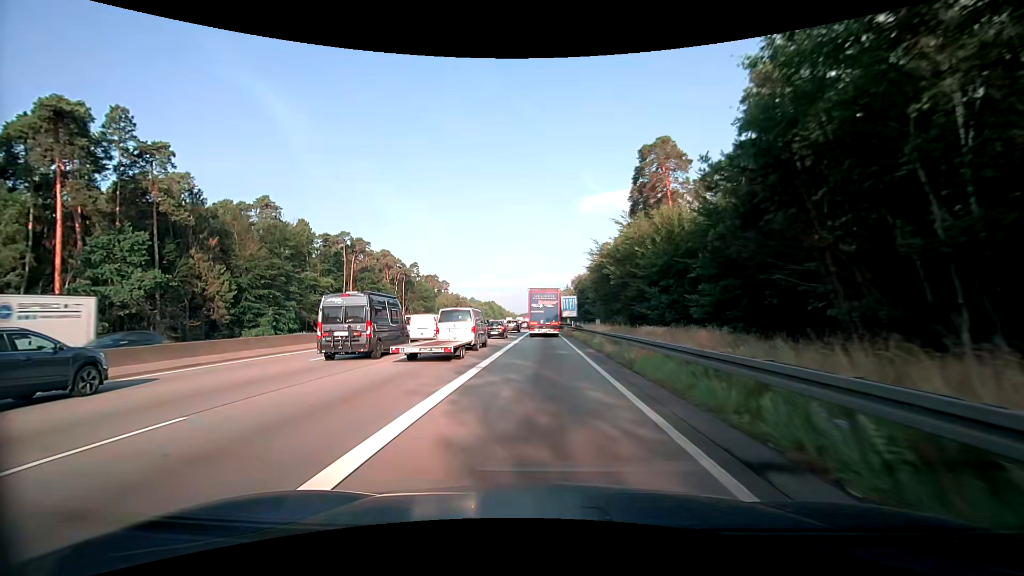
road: motorway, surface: asphalt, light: Day
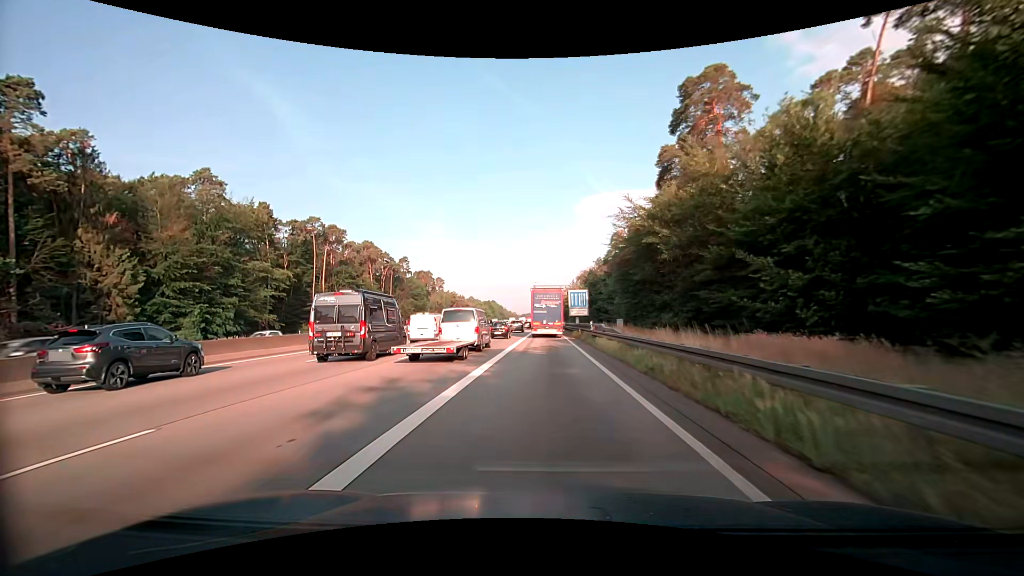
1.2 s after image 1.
(+0.1, +18.8) m; 0°
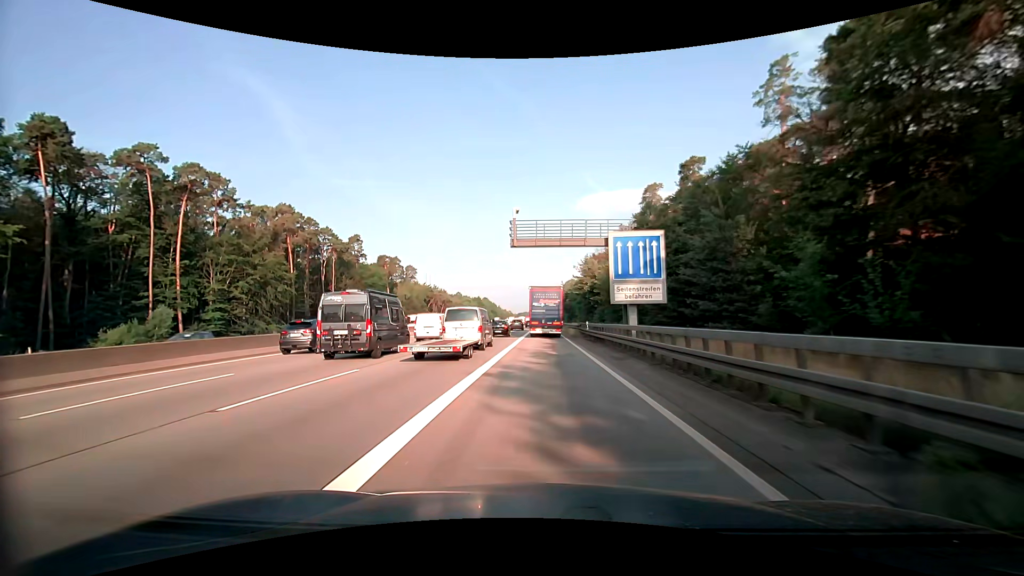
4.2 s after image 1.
(+0.1, +46.6) m; 0°
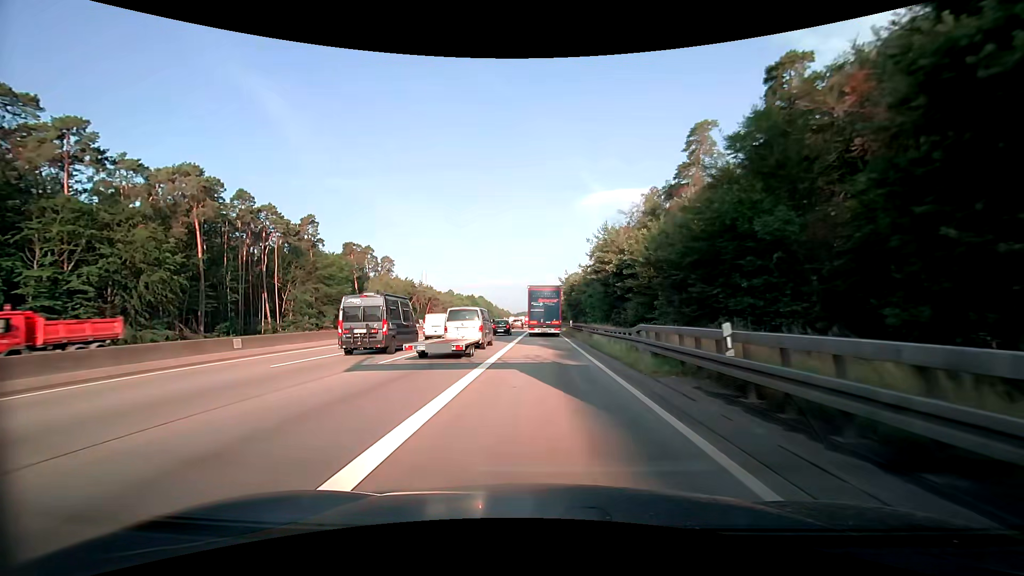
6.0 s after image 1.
(0.0, +27.8) m; 0°
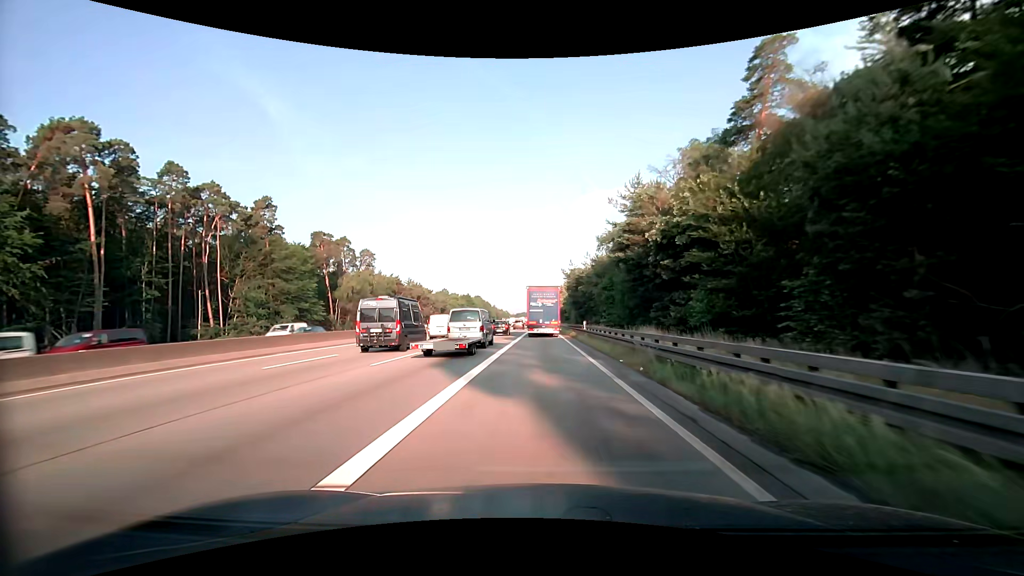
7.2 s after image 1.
(-0.1, +18.4) m; 0°
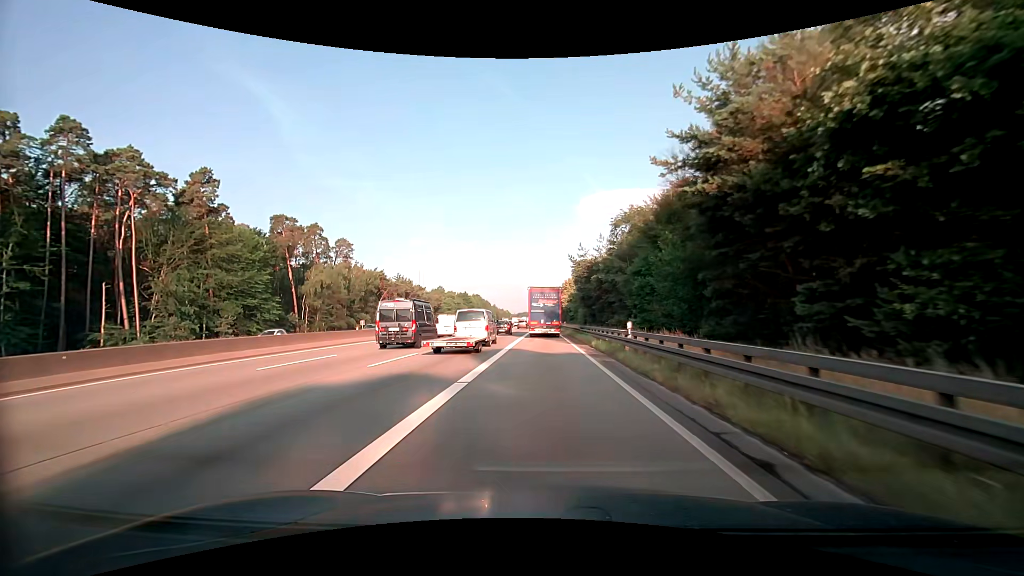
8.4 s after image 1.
(0.0, +18.5) m; 0°
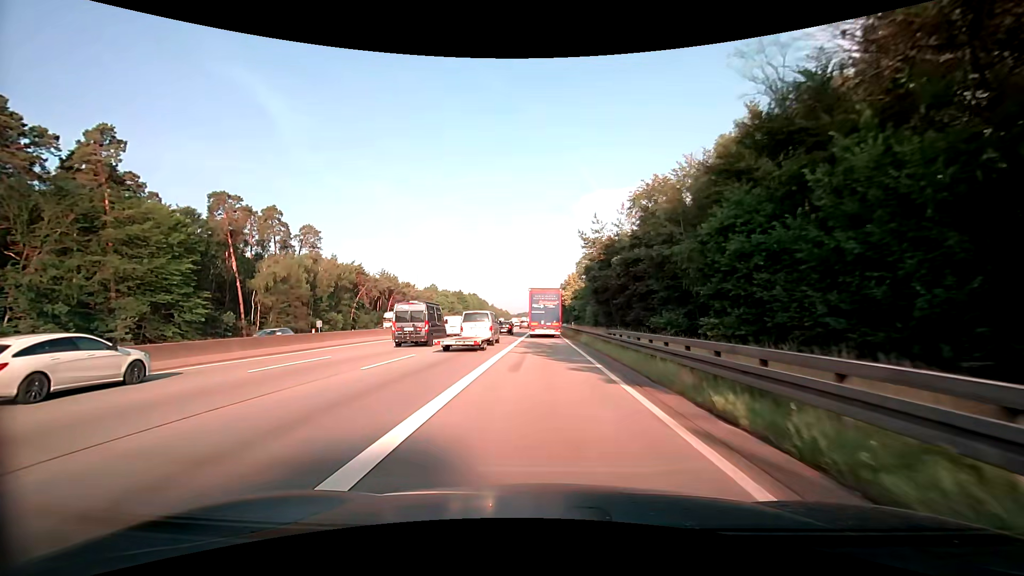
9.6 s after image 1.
(-0.1, +18.6) m; -1°
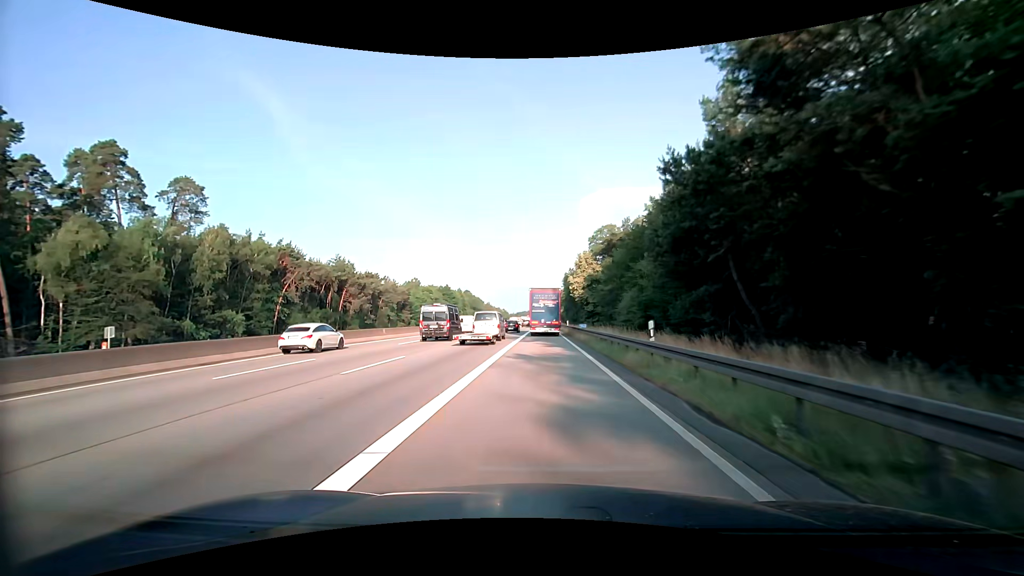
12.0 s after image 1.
(+0.2, +37.7) m; 0°
(0, +10) (0, +20) (0, +30) (0, +40) (0, +50) (0, +60) (0, +70) (0, +80) (0, +90) (0, +100) m
